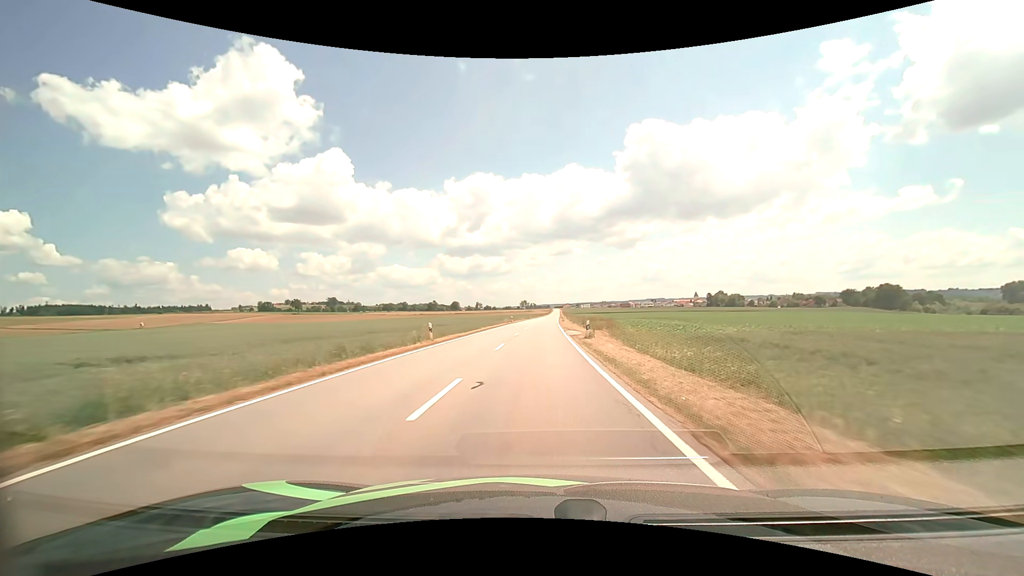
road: tertiary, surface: asphalt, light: Day
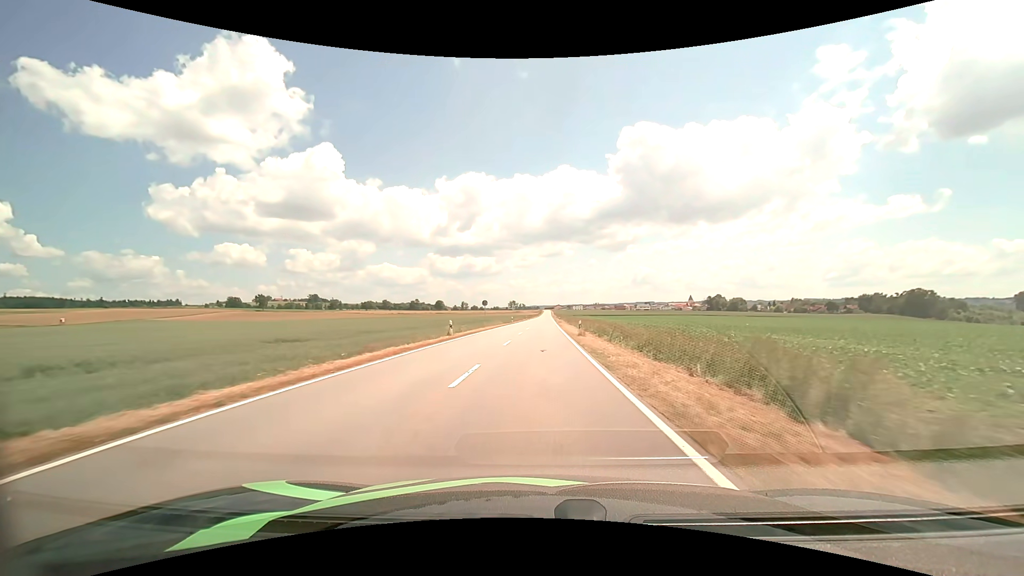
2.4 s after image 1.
(+0.5, +47.3) m; +1°
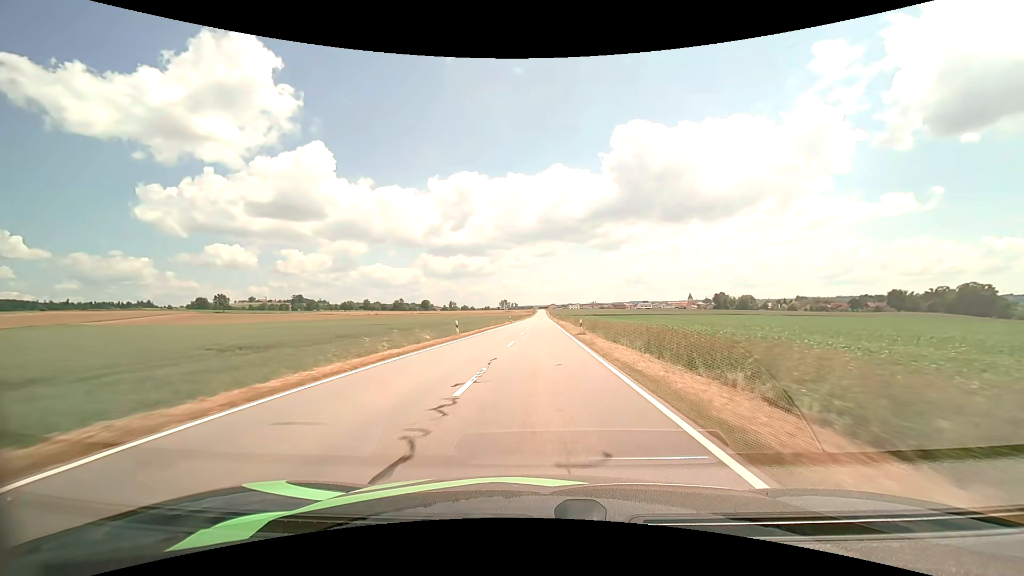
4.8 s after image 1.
(+0.4, +50.8) m; +1°
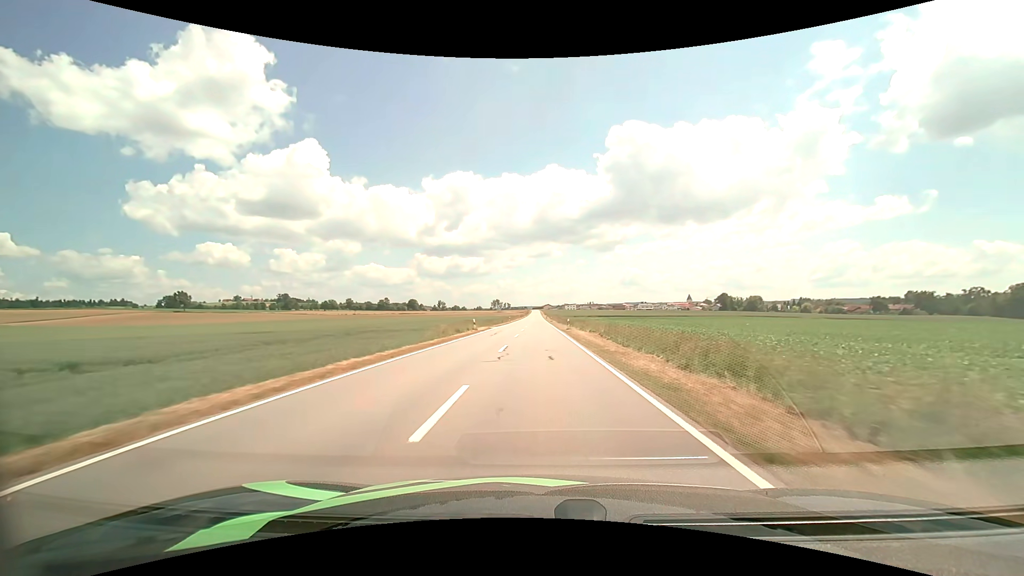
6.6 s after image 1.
(+0.2, +40.3) m; +1°
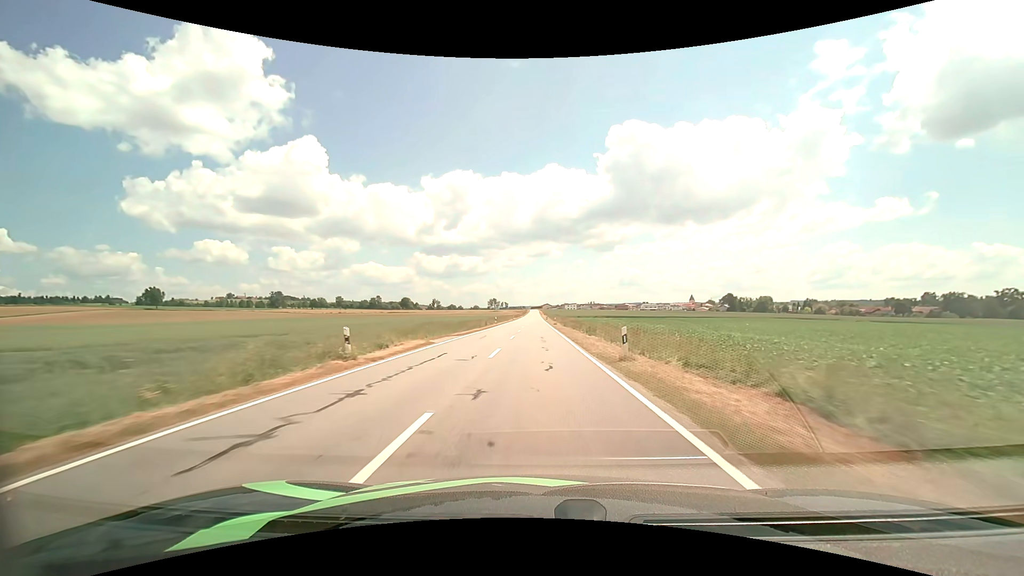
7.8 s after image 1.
(+0.1, +27.5) m; 0°
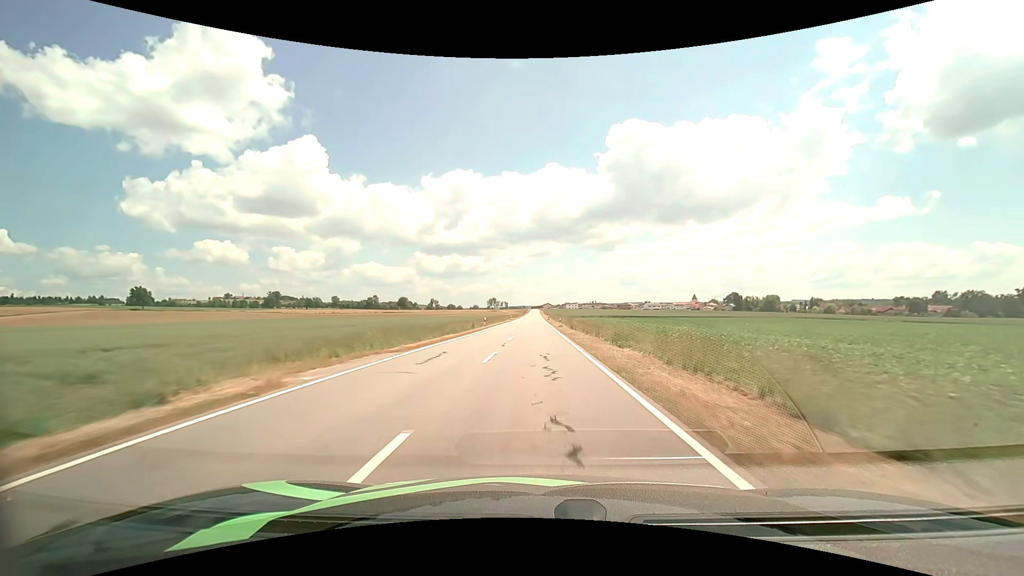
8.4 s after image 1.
(0.0, +13.9) m; 0°
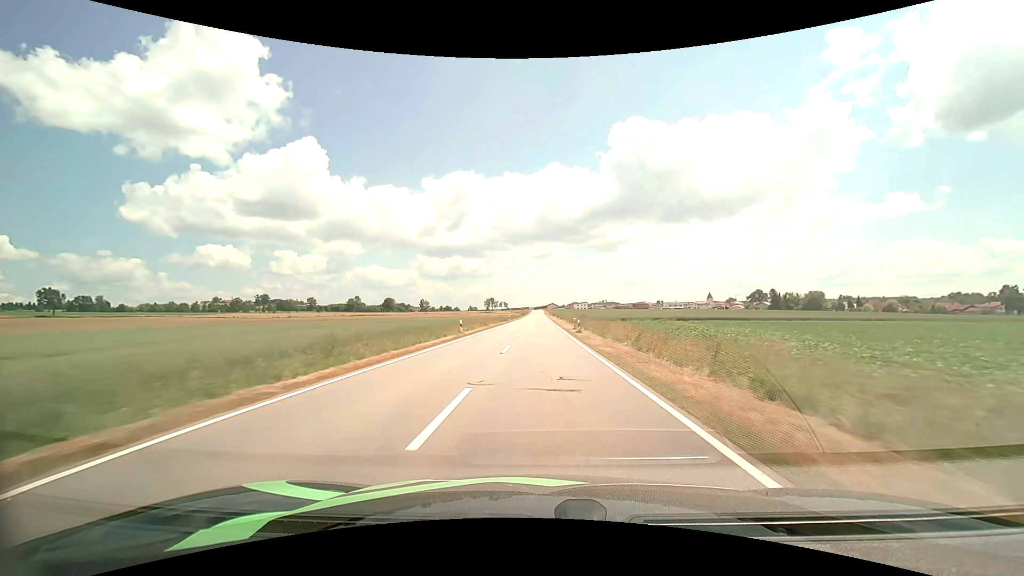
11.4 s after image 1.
(-0.5, +71.2) m; 0°
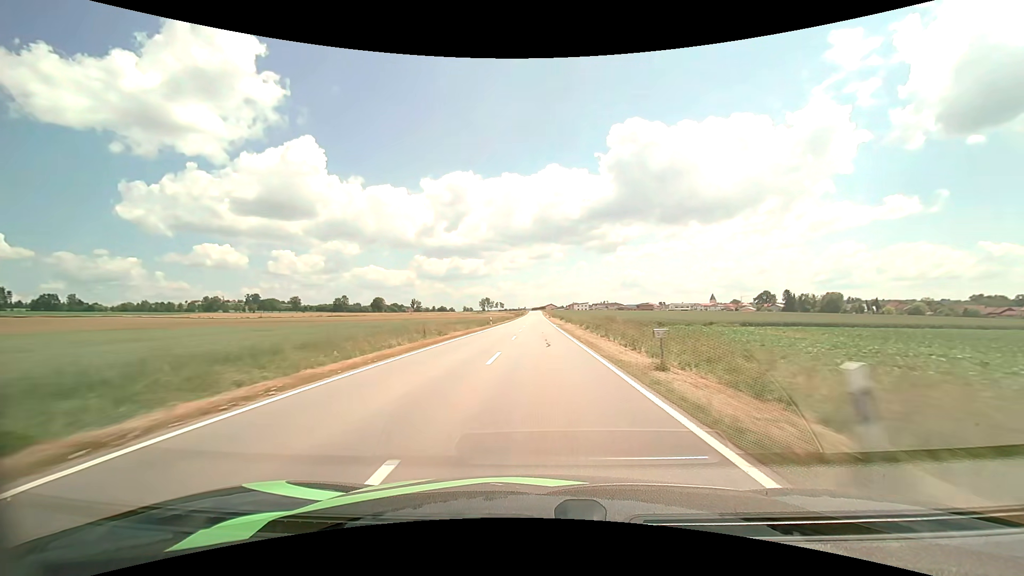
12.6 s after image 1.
(+0.1, +29.3) m; 0°
(0, +10) (0, +20) (0, +30) (0, +40) (0, +50) (0, +60) (0, +70) (0, +80) (0, +90) (0, +100) m
